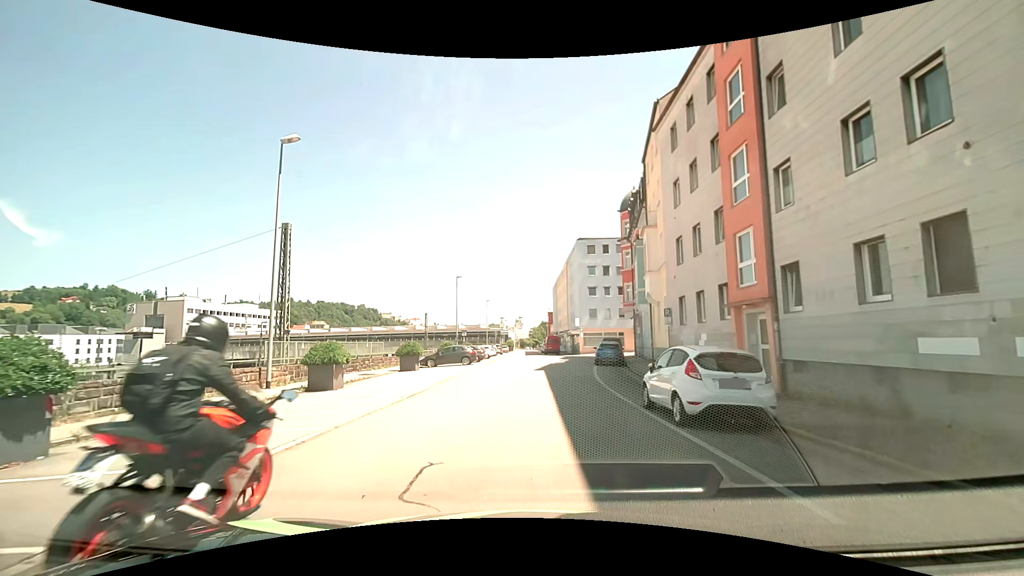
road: residential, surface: asphalt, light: Day
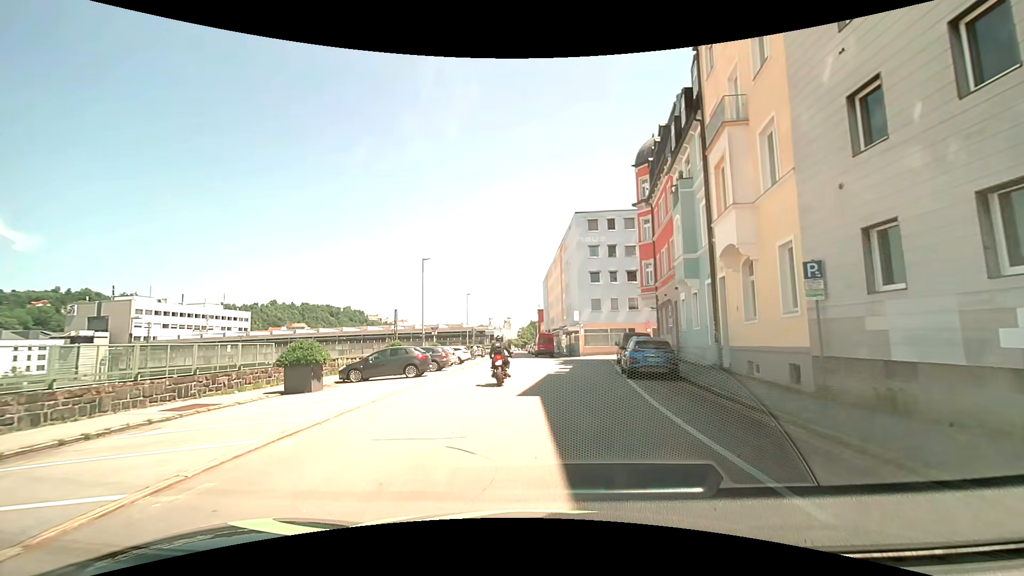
(+0.1, +13.8) m; +1°
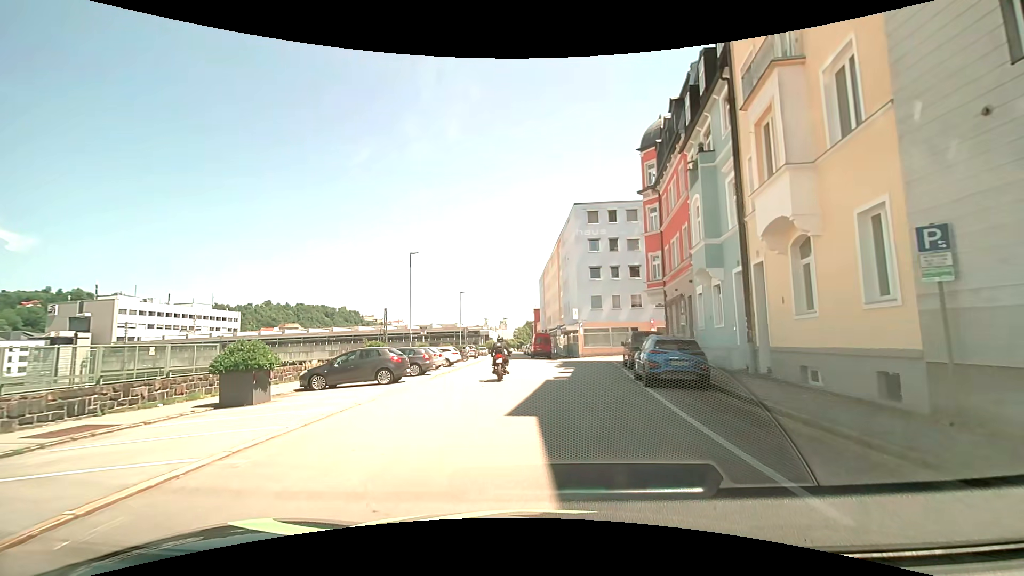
(0.0, +3.5) m; 0°
